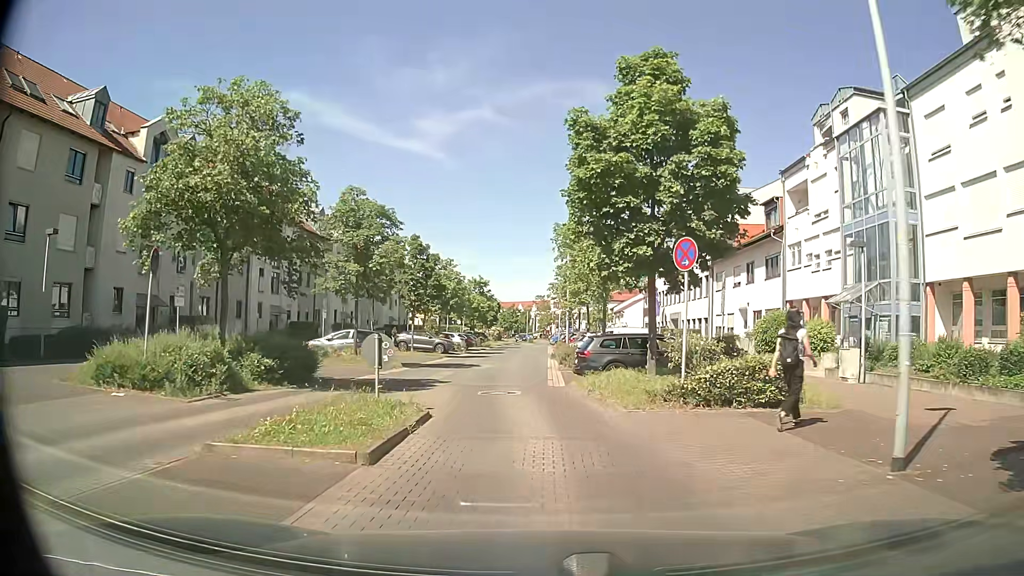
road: residential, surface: asphalt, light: Day
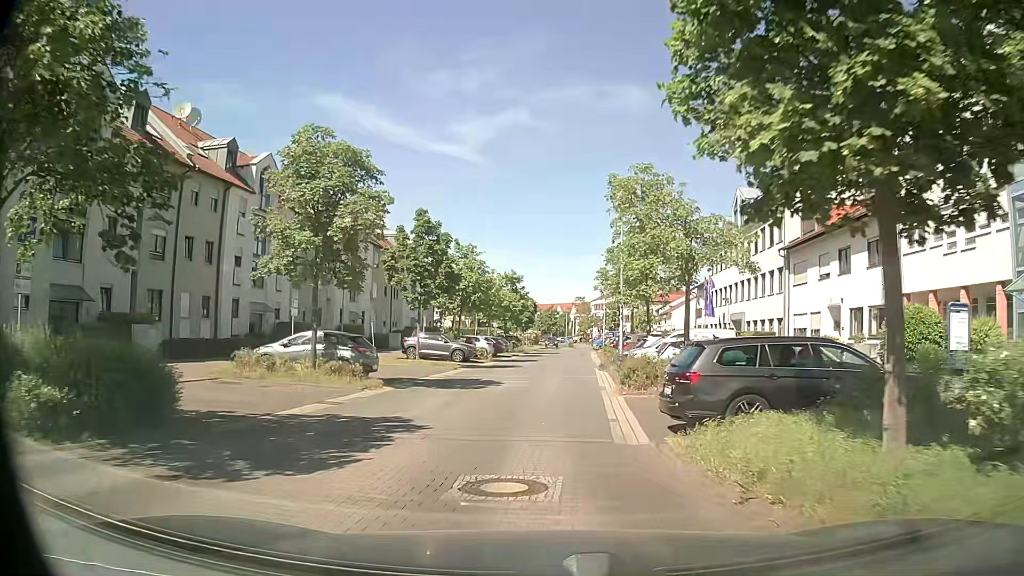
(-0.3, +9.5) m; -4°
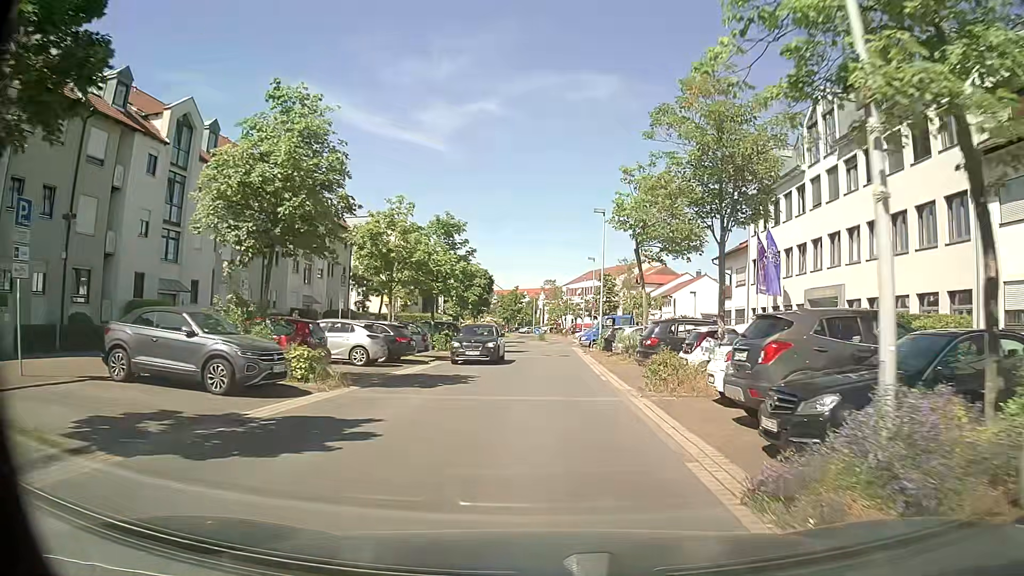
(+1.0, +25.3) m; +3°
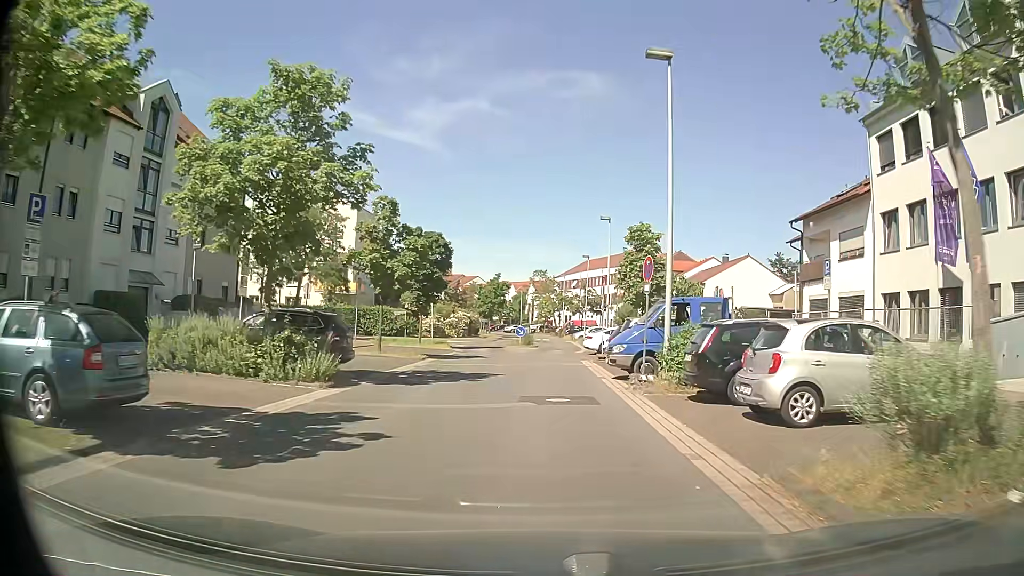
(+0.2, +21.6) m; +1°
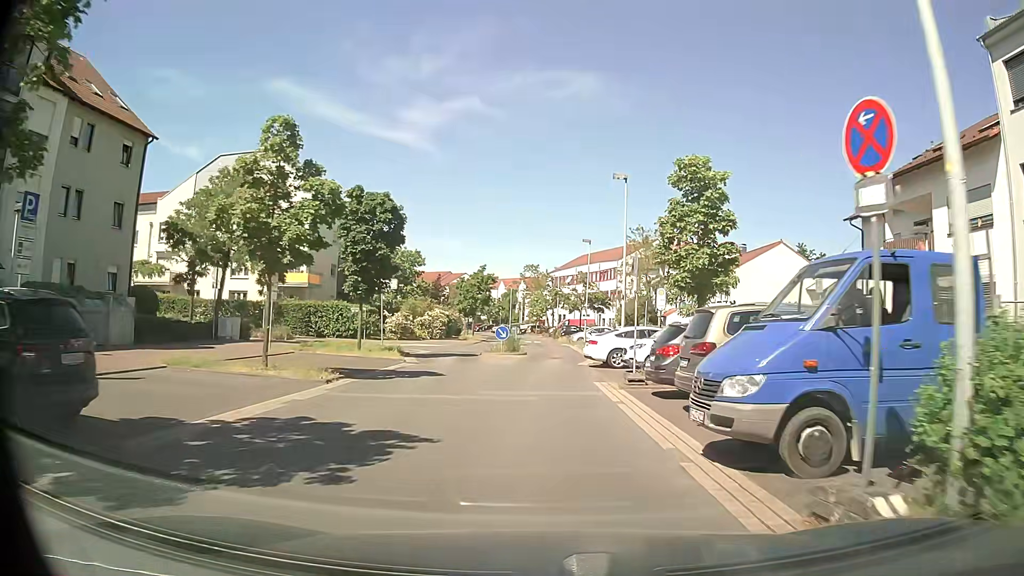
(+0.1, +11.0) m; +1°
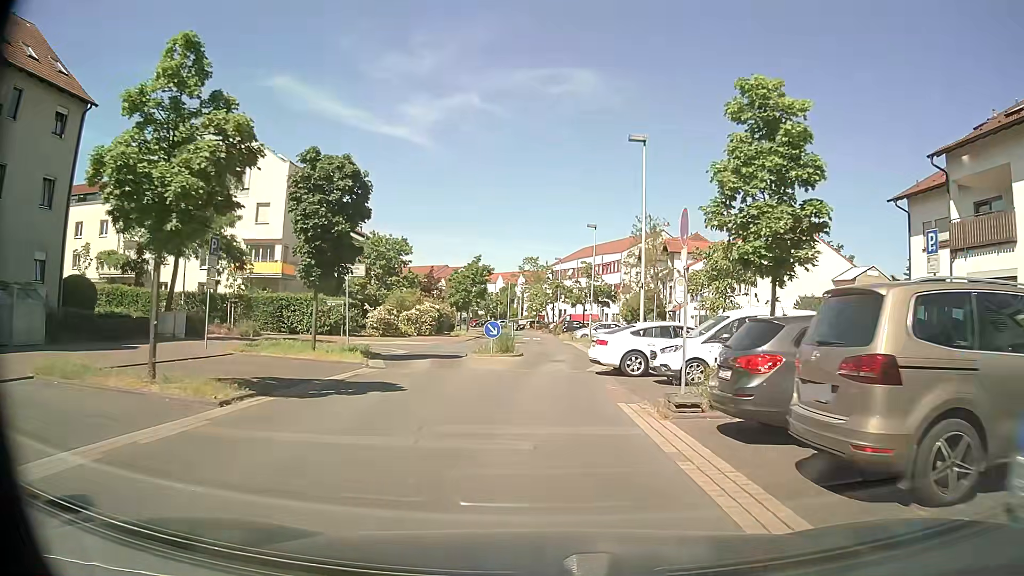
(0.0, +5.2) m; -1°
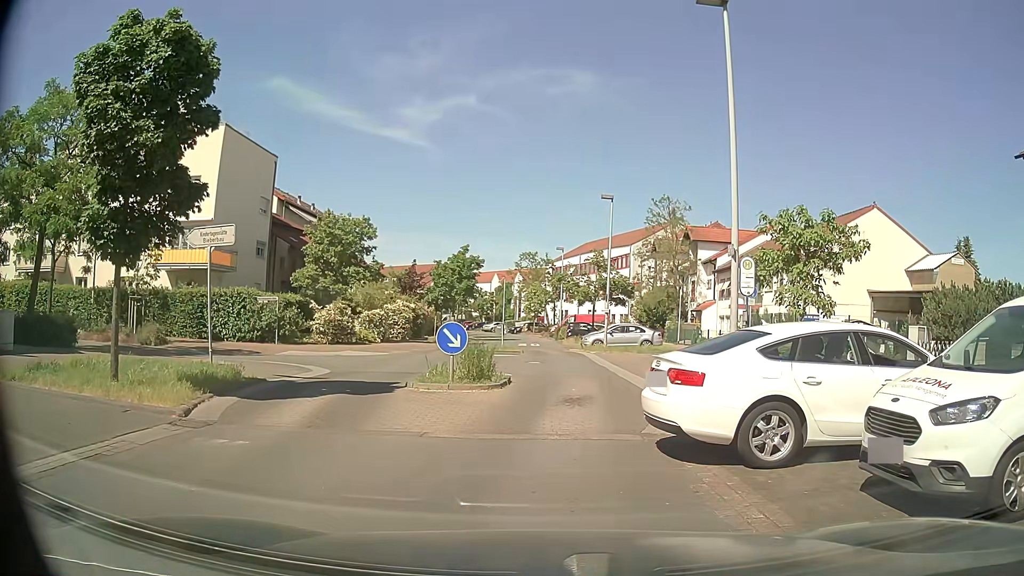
(0.0, +9.6) m; 0°
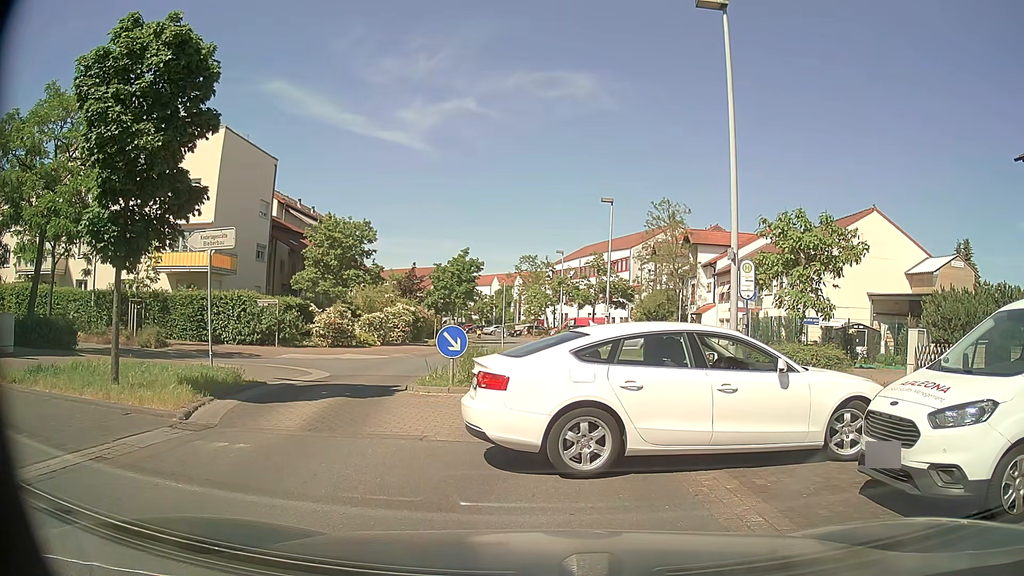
(0.0, +0.1) m; 0°
